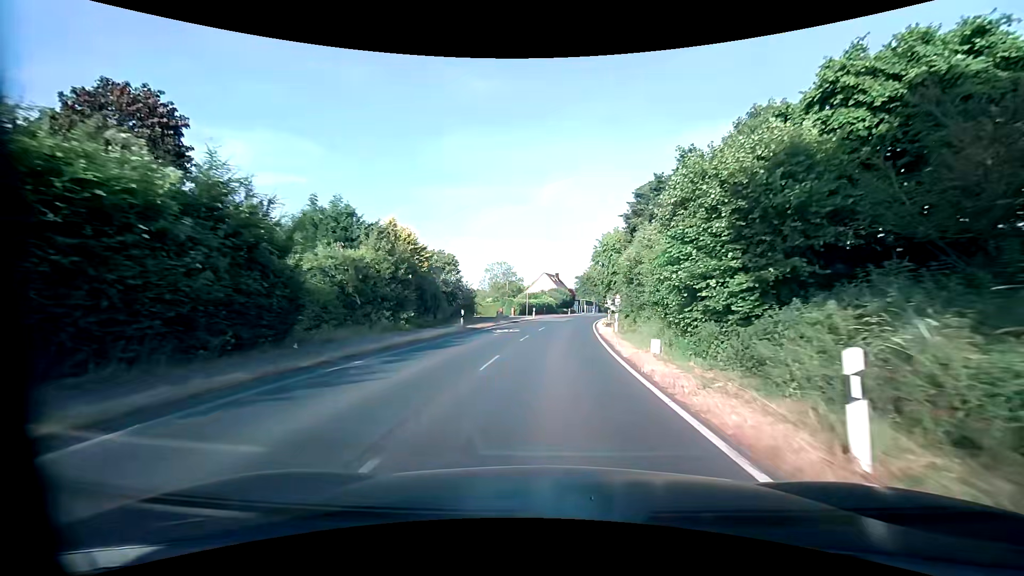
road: primary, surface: asphalt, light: Day
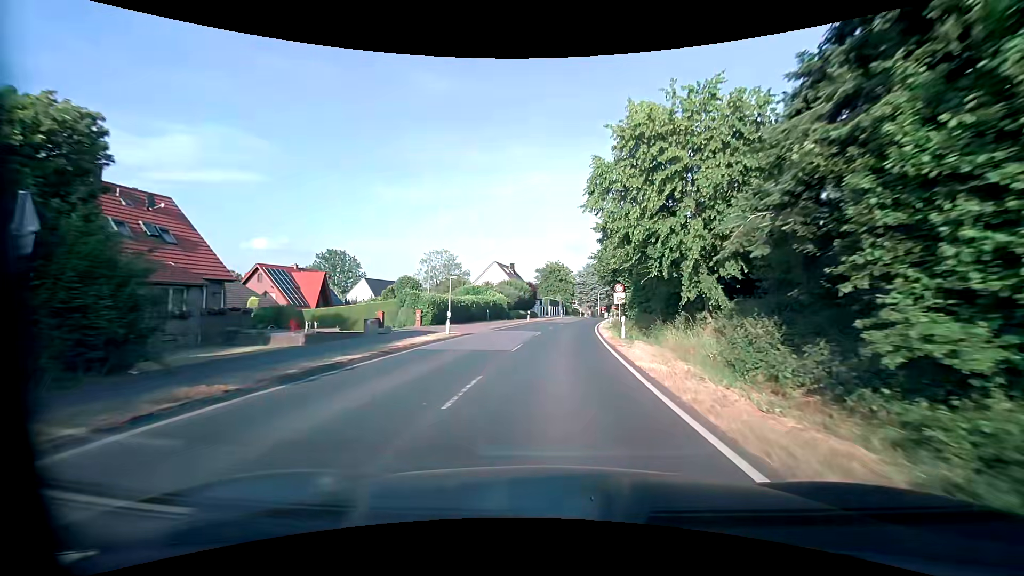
(+1.5, +30.8) m; +5°
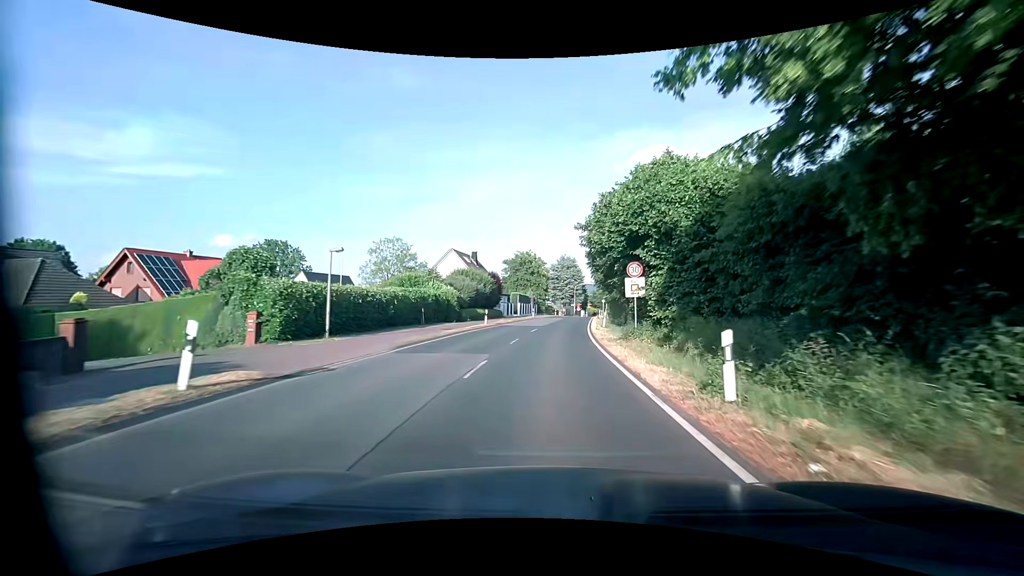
(+0.5, +15.3) m; +3°
(0, +10) (0, +20) (+1, +30) (+2, +40) (+3, +50) (+4, +60) (+5, +70) (+6, +80) (+8, +90) (+10, +99) m
